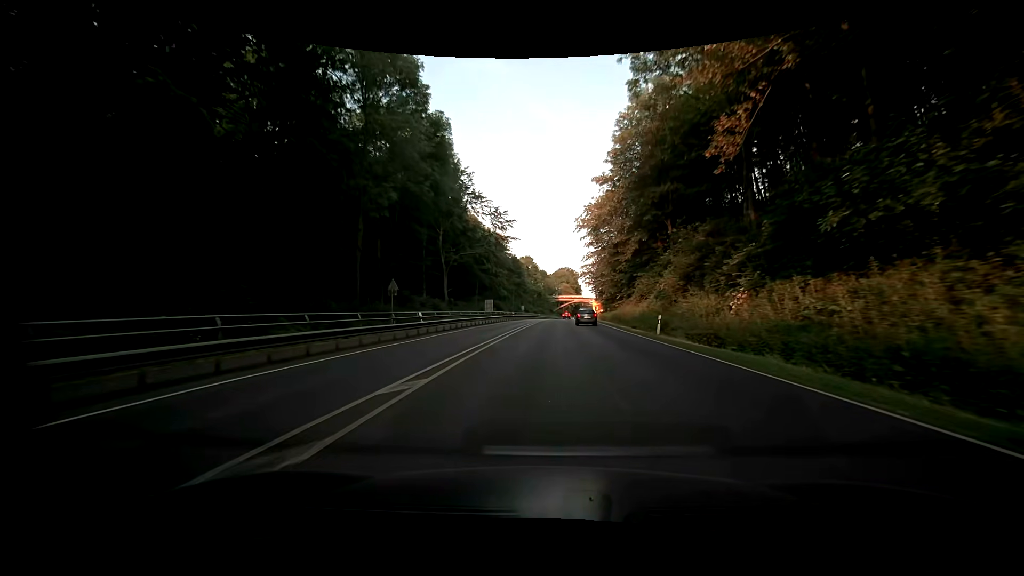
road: primary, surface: asphalt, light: Day
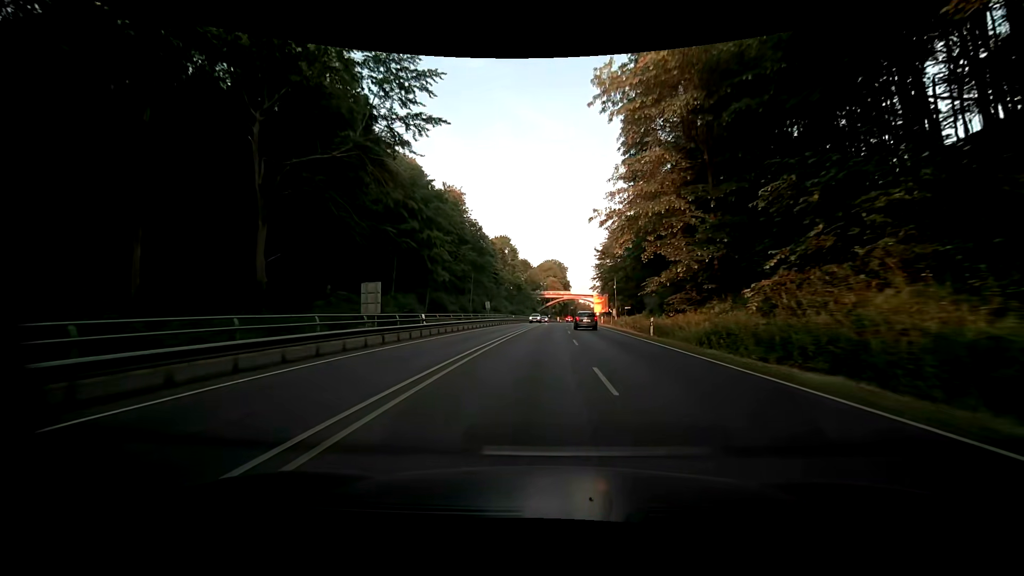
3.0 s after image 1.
(+1.1, +47.9) m; +2°
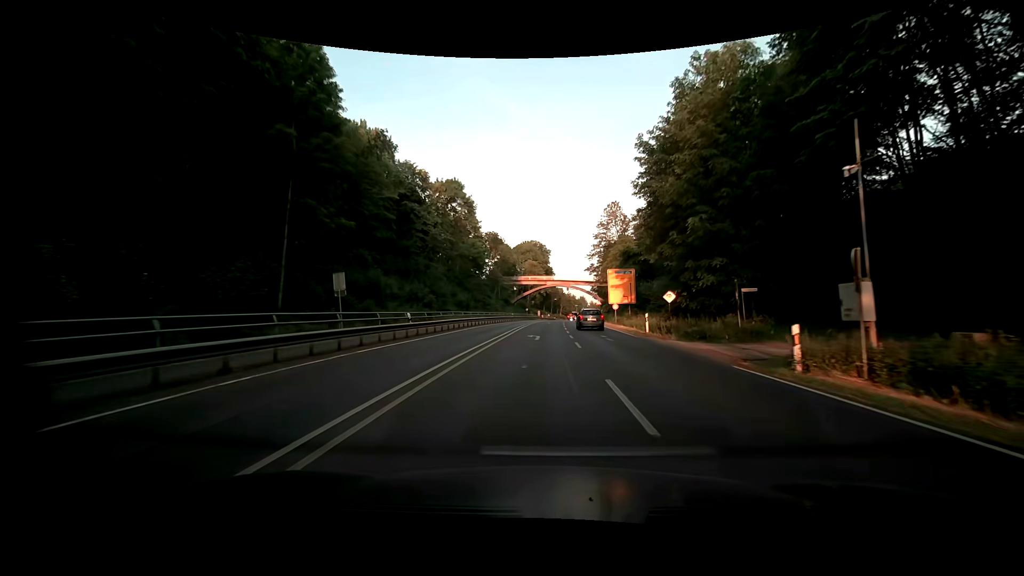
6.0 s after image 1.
(+0.9, +50.5) m; +2°
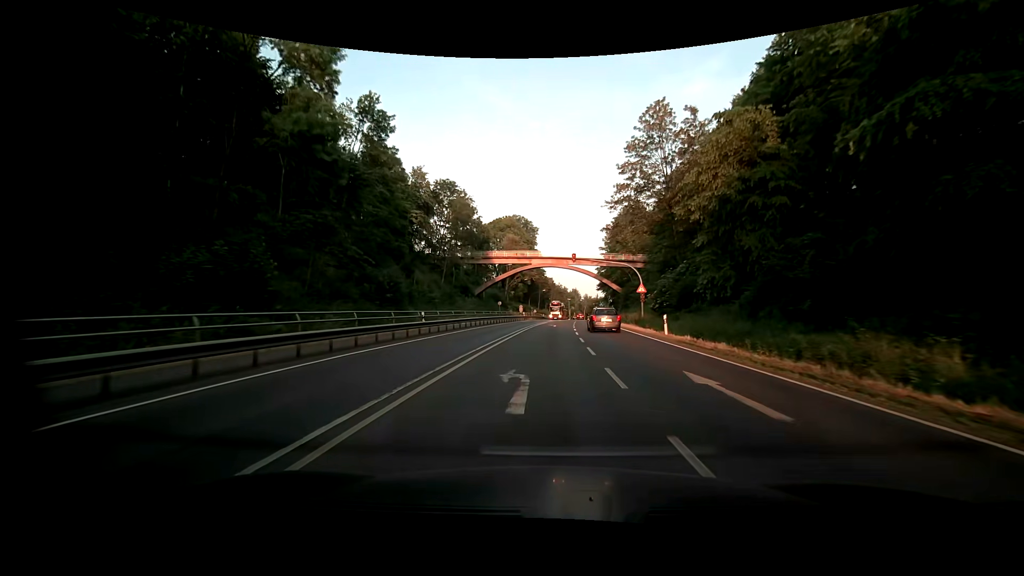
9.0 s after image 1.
(+0.5, +51.2) m; +2°
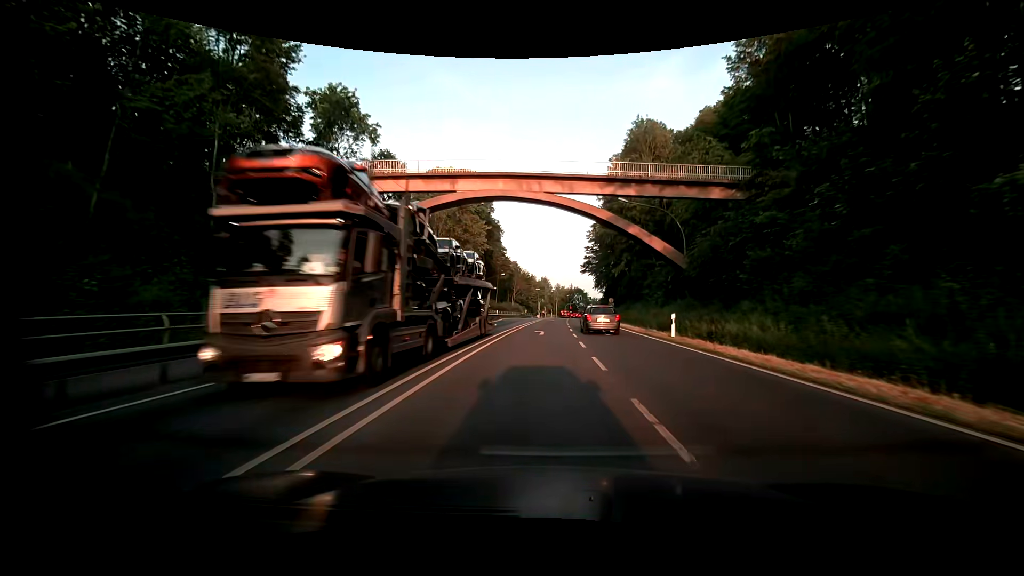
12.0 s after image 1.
(+1.3, +52.6) m; +4°
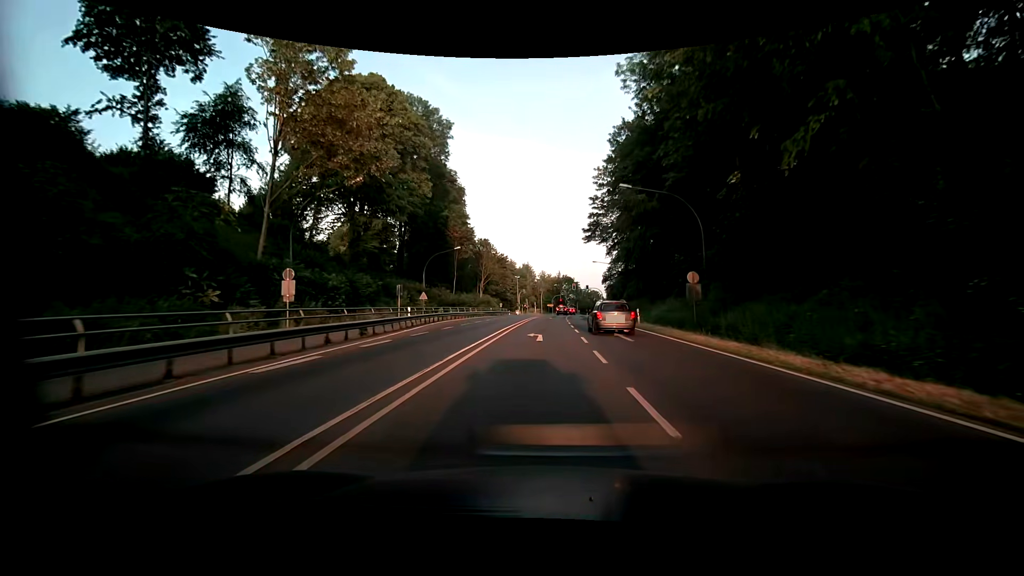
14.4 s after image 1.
(+0.4, +41.4) m; +2°
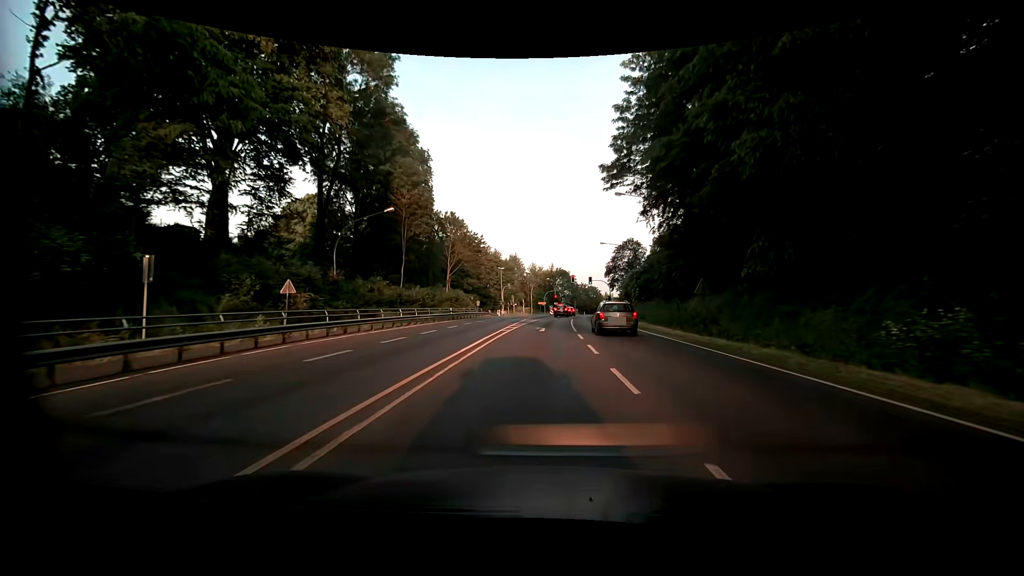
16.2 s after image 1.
(+0.1, +27.5) m; +1°
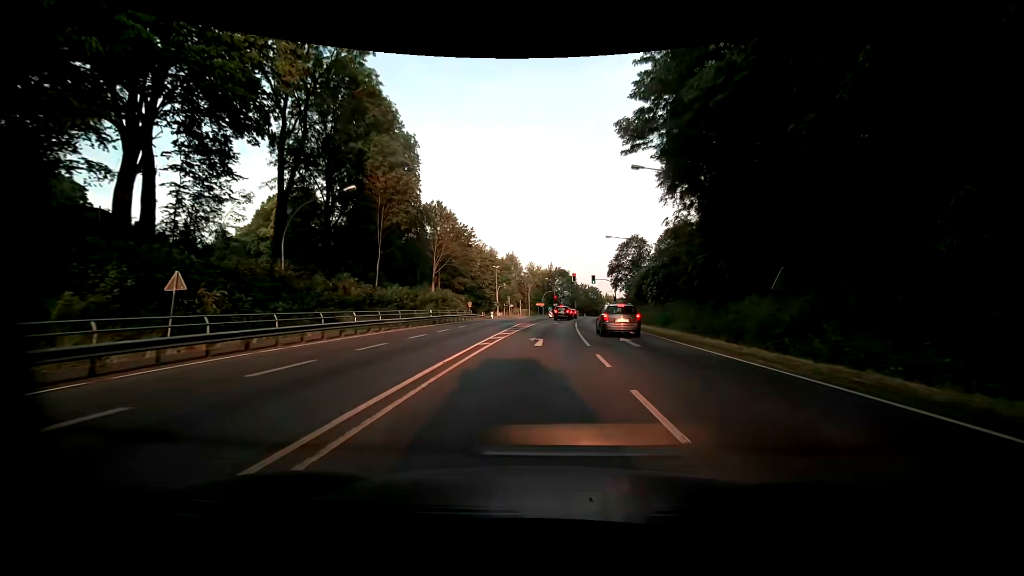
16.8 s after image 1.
(0.0, +8.3) m; 0°
